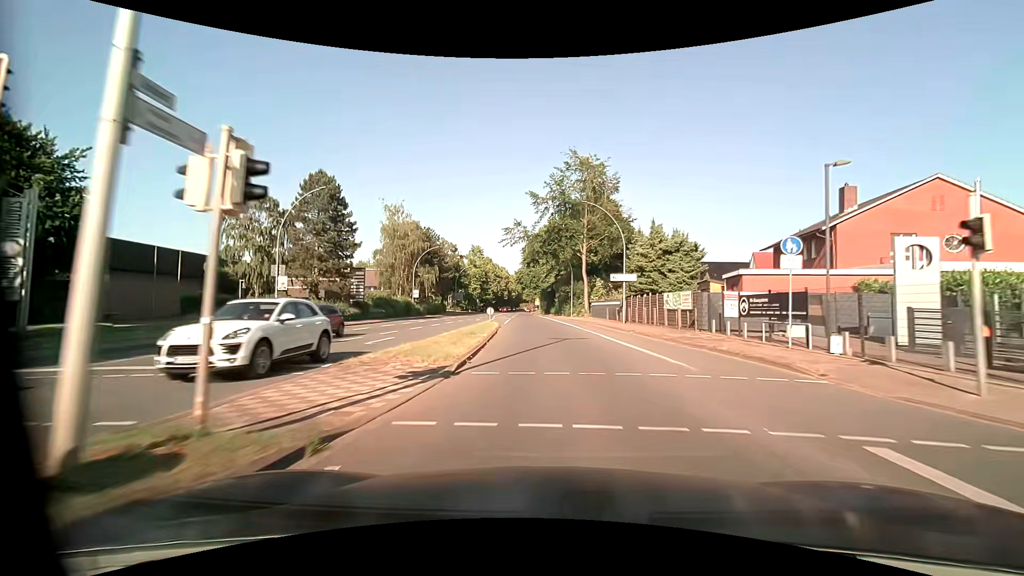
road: primary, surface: asphalt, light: Day
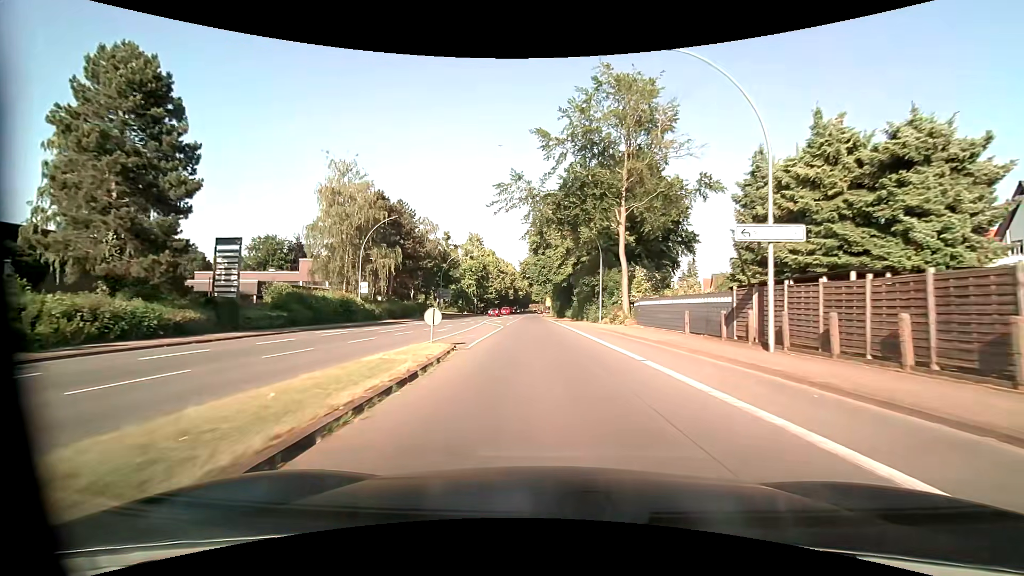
(-0.3, +24.3) m; -1°
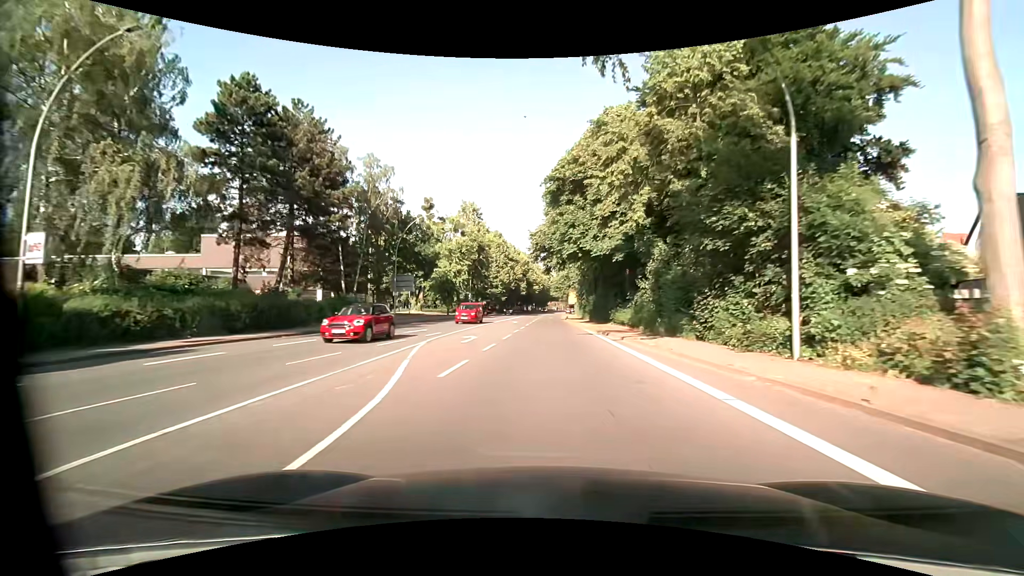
(-0.8, +32.4) m; -2°
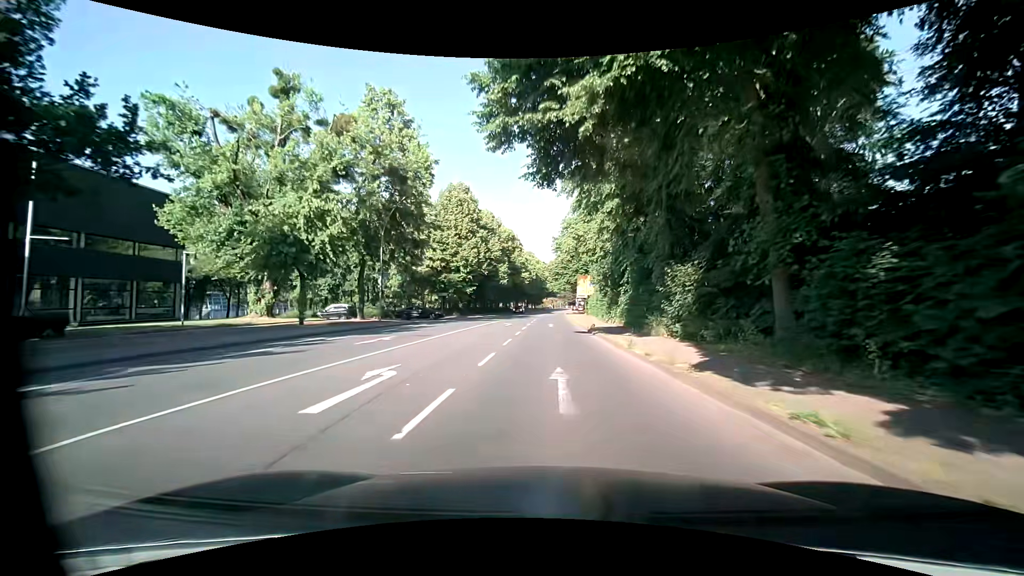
(0.0, +40.6) m; 0°
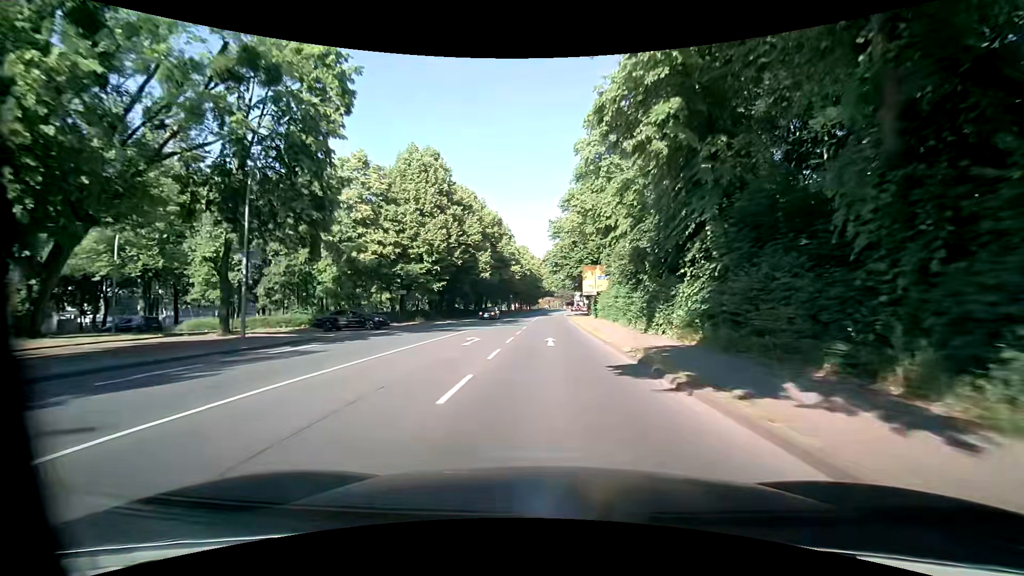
(+0.2, +16.2) m; +1°
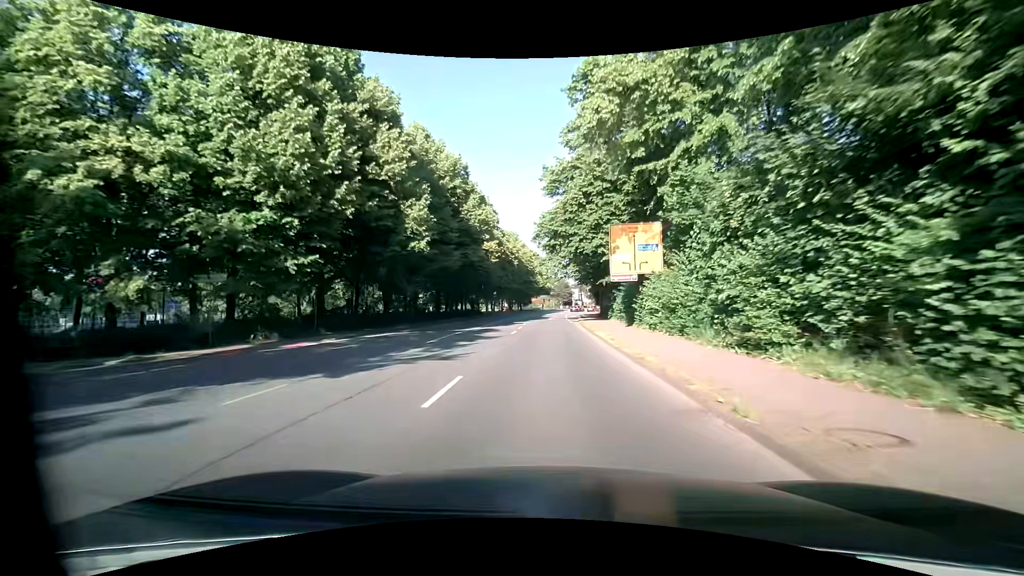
(+0.2, +24.3) m; +1°
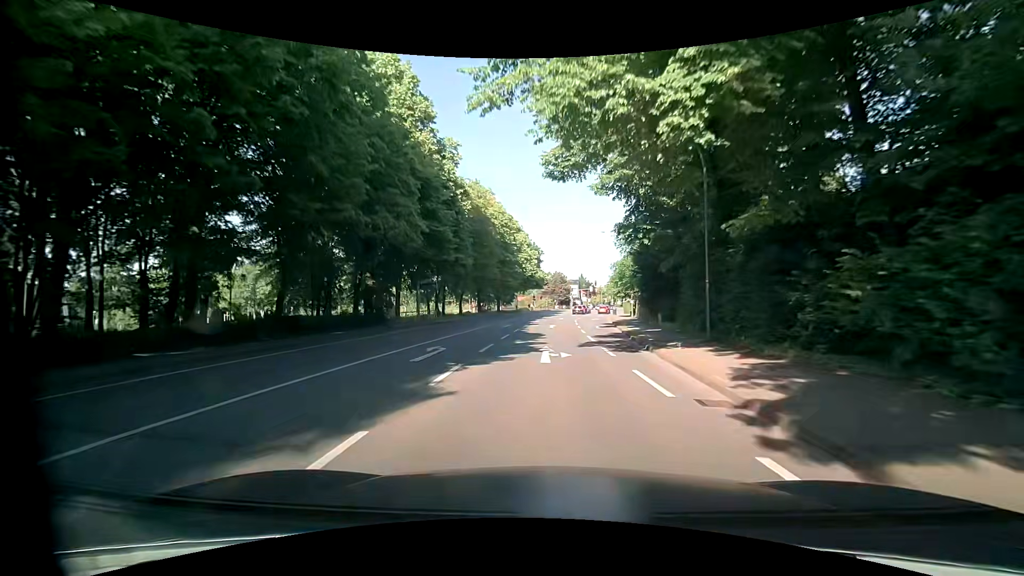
(0.0, +40.1) m; 0°
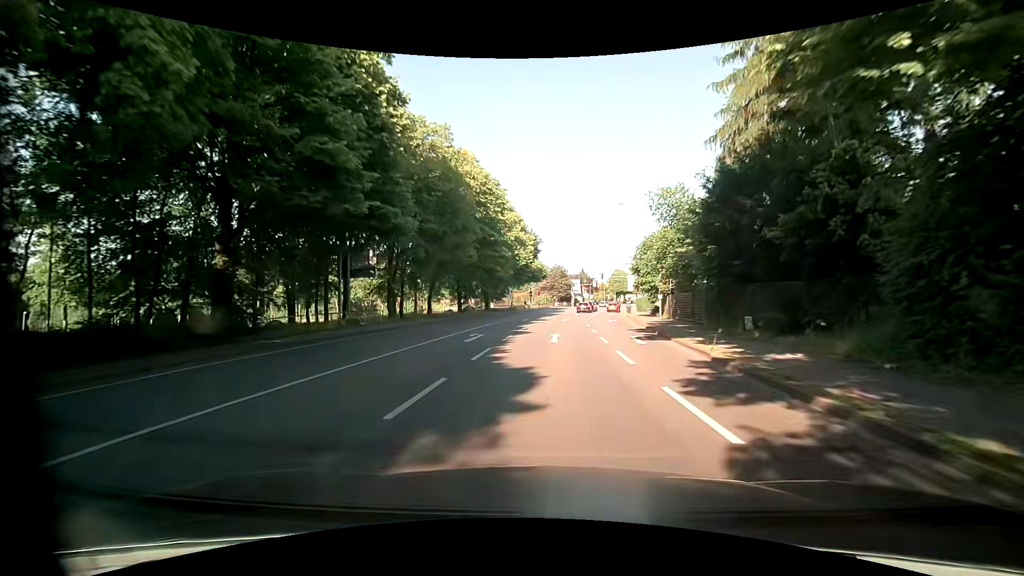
(+0.1, +14.3) m; 0°
(0, +10) (0, +20) (+1, +30) (+2, +40) (+3, +50) (+4, +60) (+6, +70) (+7, +80) (+9, +89) (+12, +99) m
